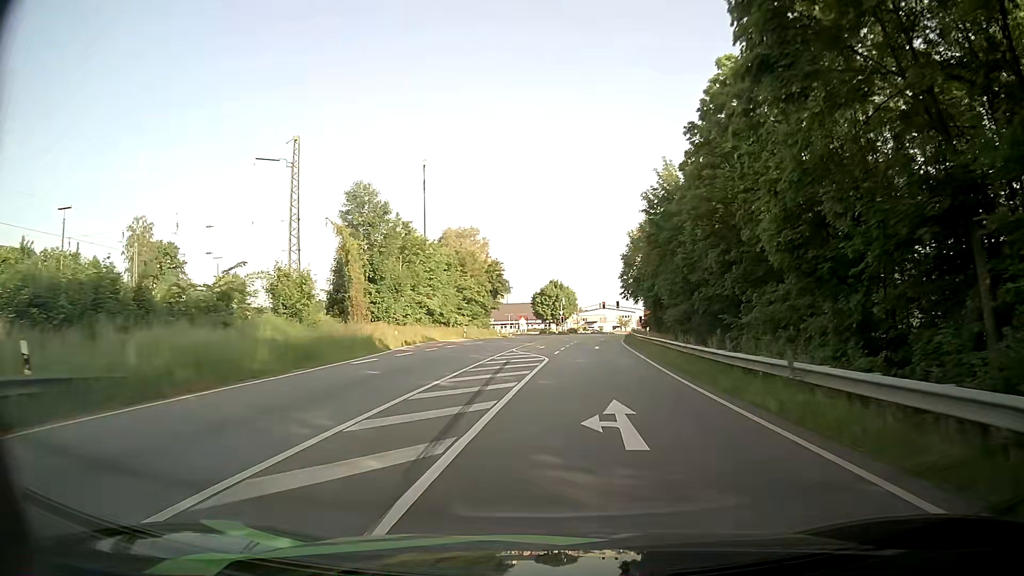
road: primary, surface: asphalt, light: Day
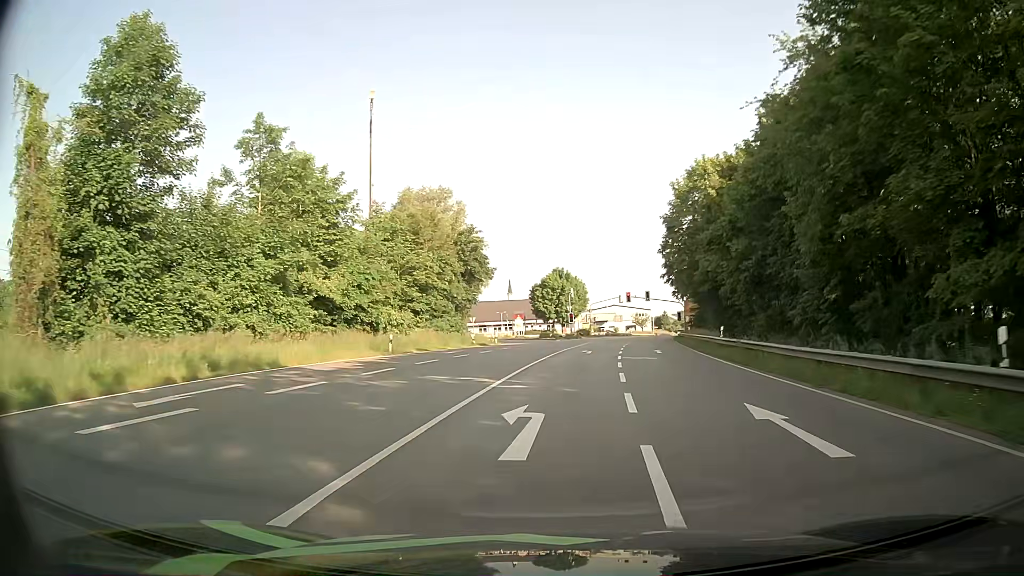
(-0.4, +33.7) m; -1°
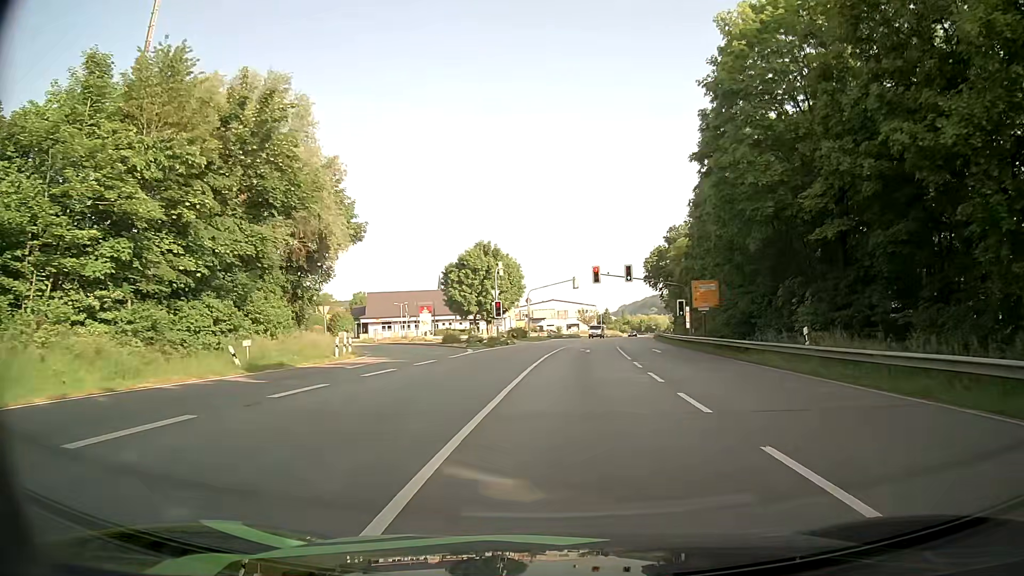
(+1.4, +36.1) m; +6°
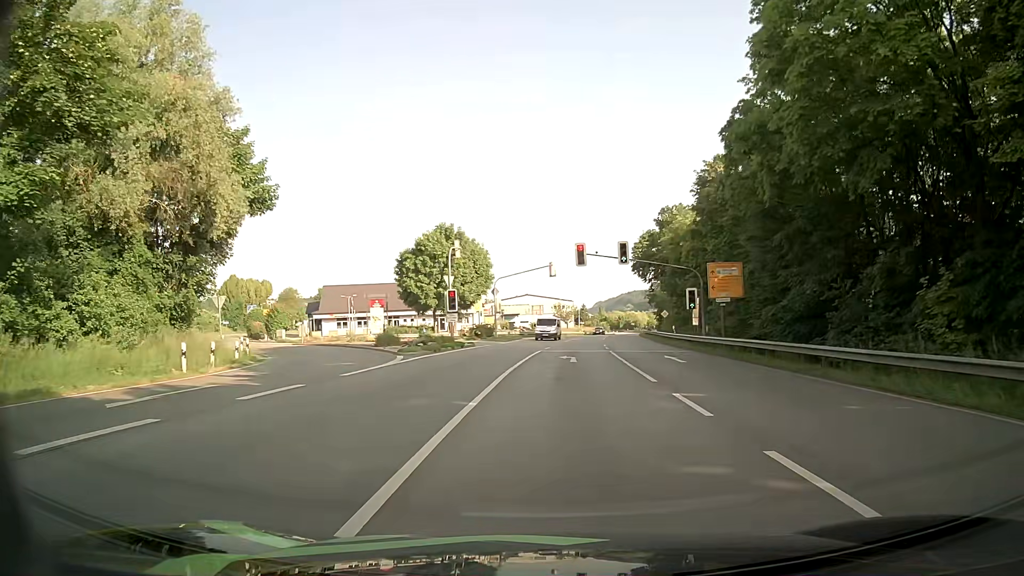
(+0.3, +12.4) m; +2°
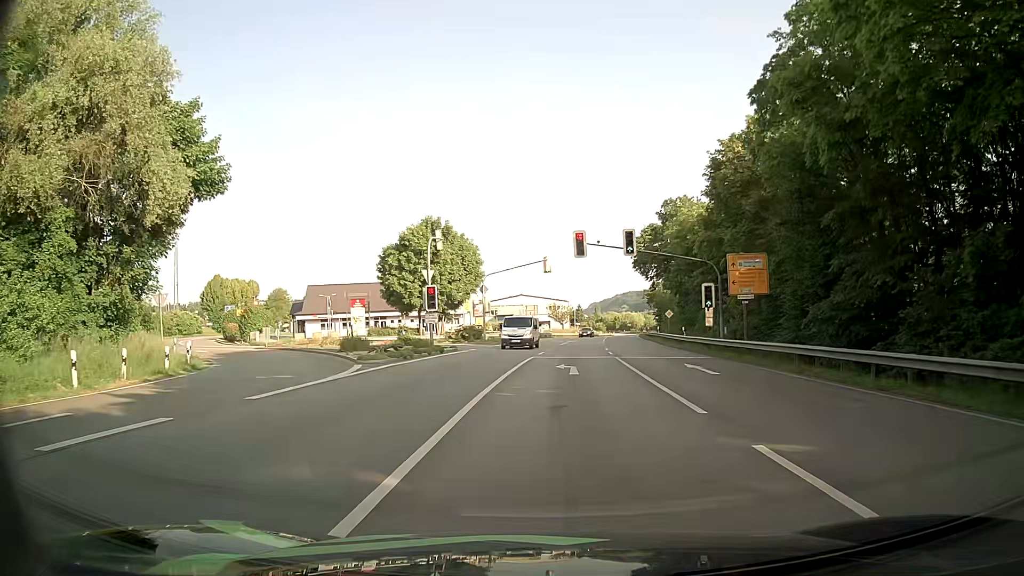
(0.0, +5.4) m; 0°
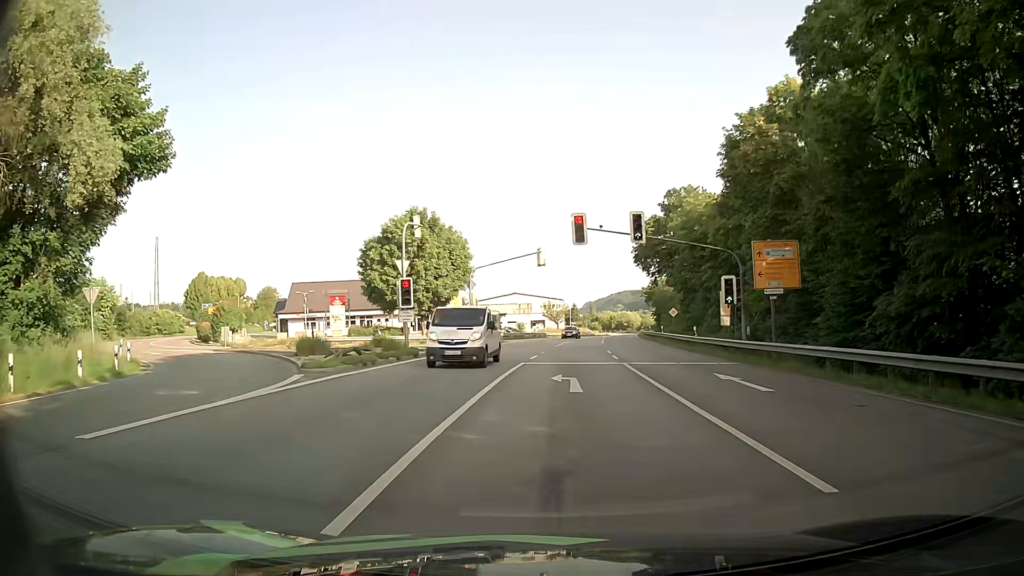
(0.0, +5.0) m; 0°
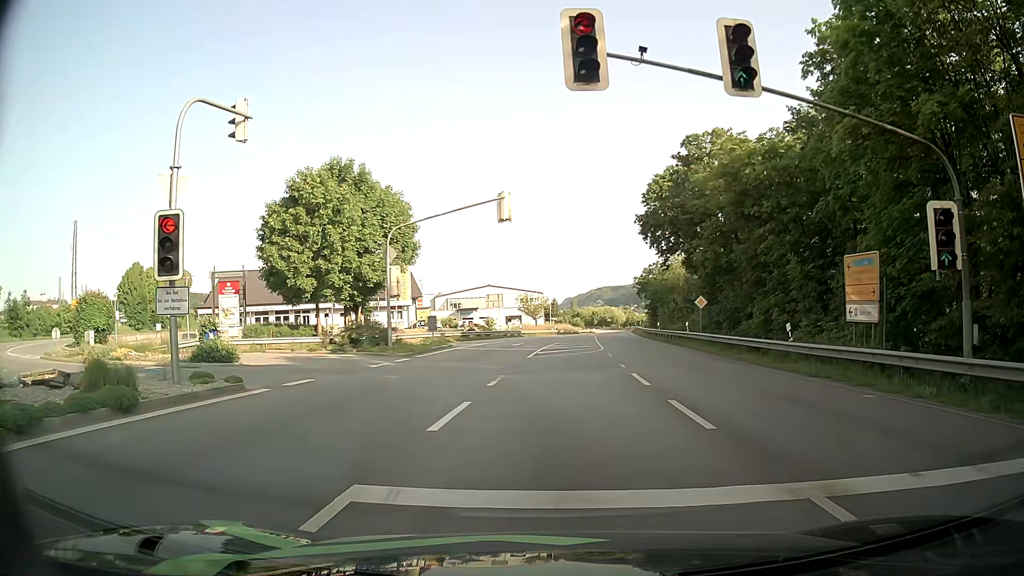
(+0.5, +18.0) m; +3°
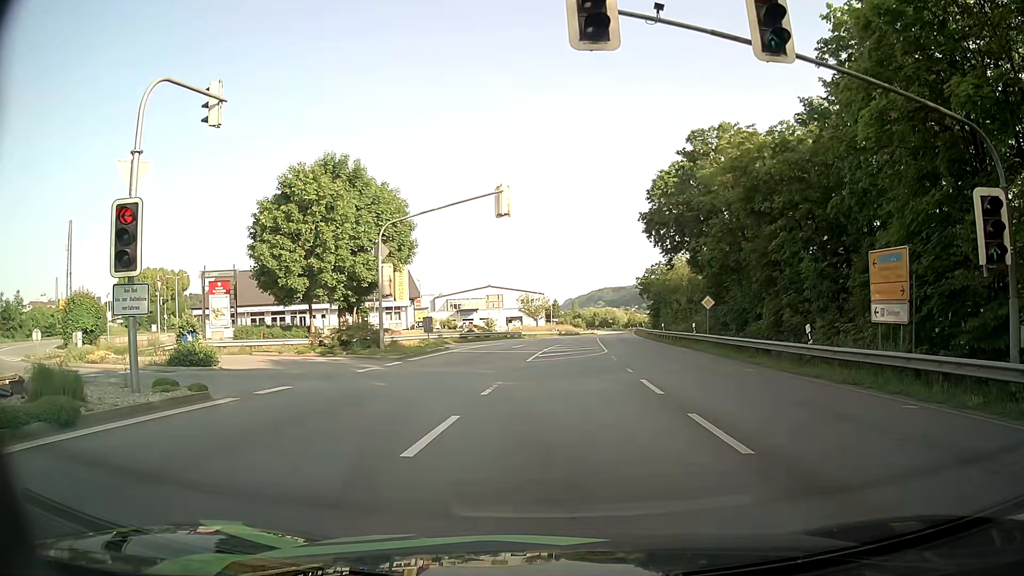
(0.0, +1.4) m; +2°
(-1, +10) (-5, +19) (-13, +24) (-23, +28) (-32, +31) (-40, +37) (-46, +45) (-51, +54) (-55, +63) (-60, +72) m
